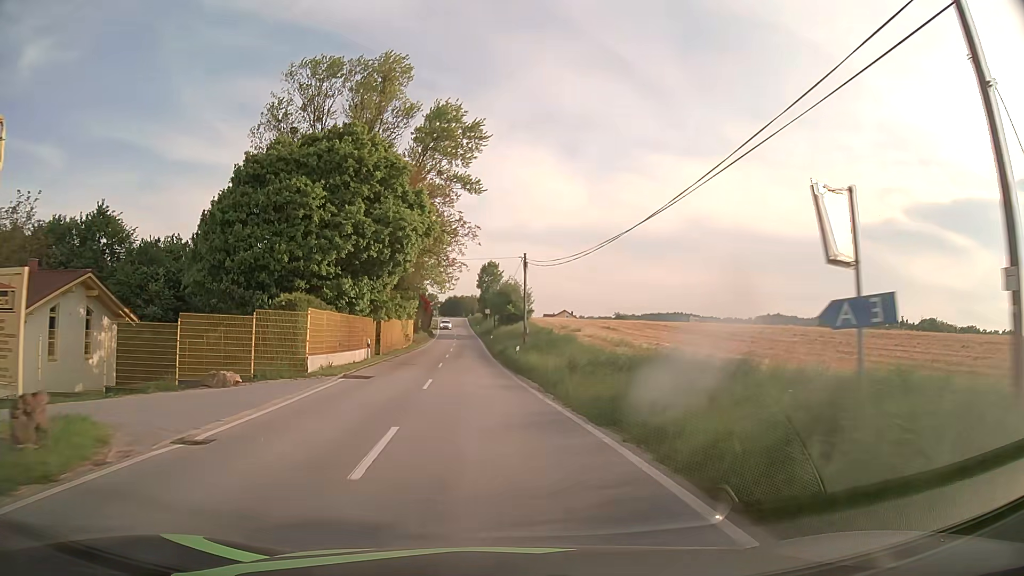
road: tertiary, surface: asphalt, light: Day
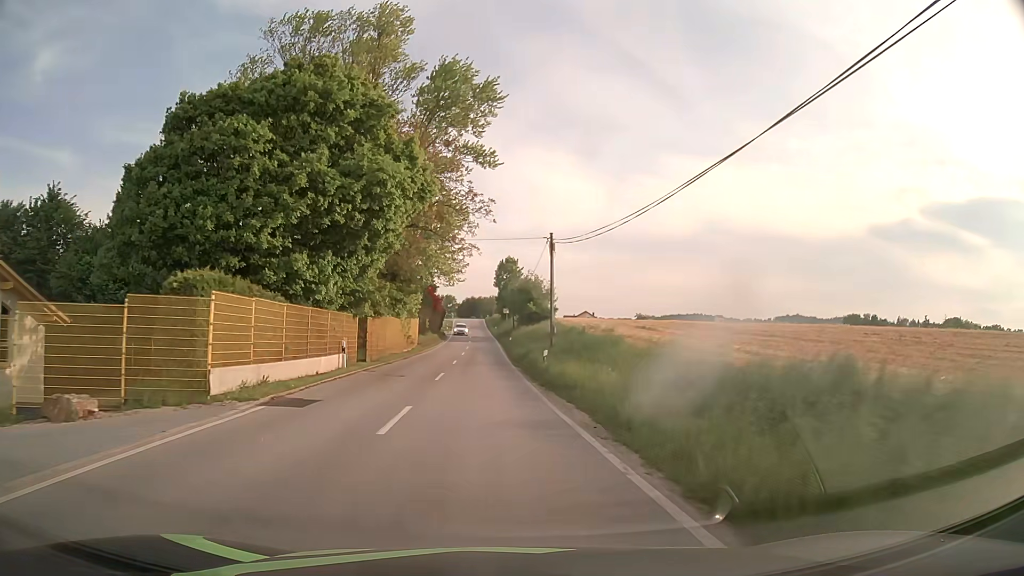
(-0.1, +9.0) m; -2°
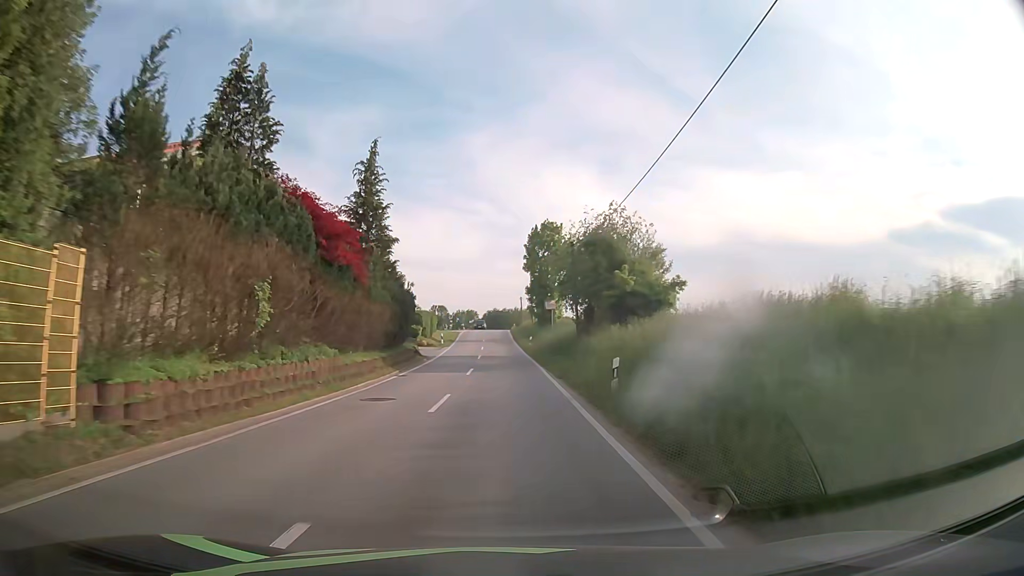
(-1.4, +44.8) m; -2°
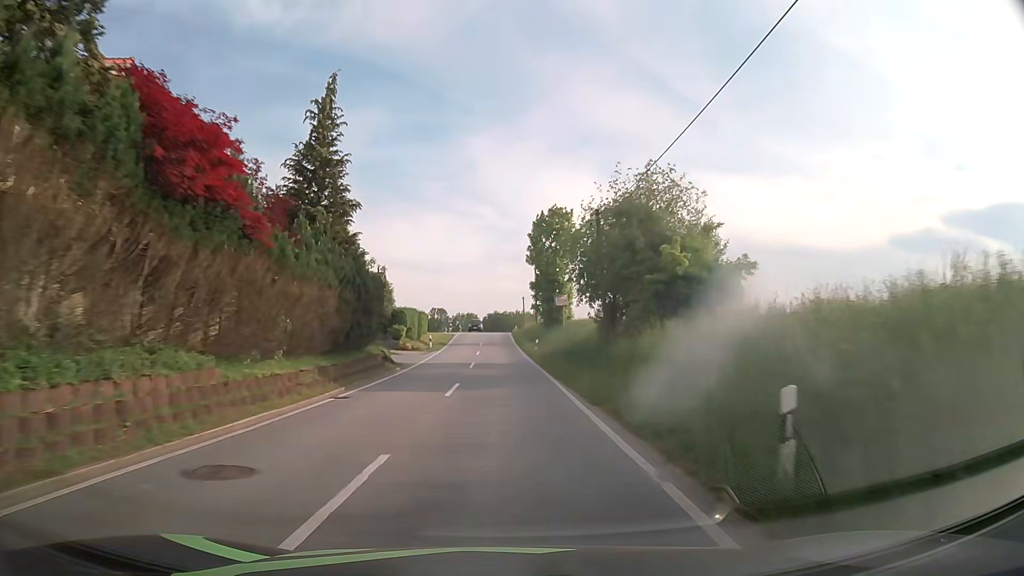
(0.0, +8.9) m; 0°
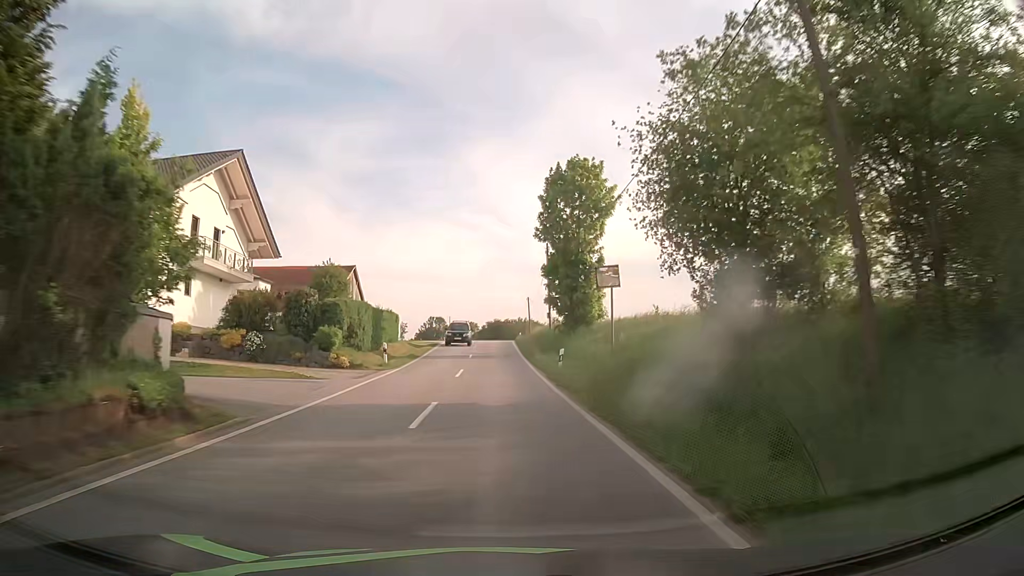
(-0.1, +17.8) m; -1°
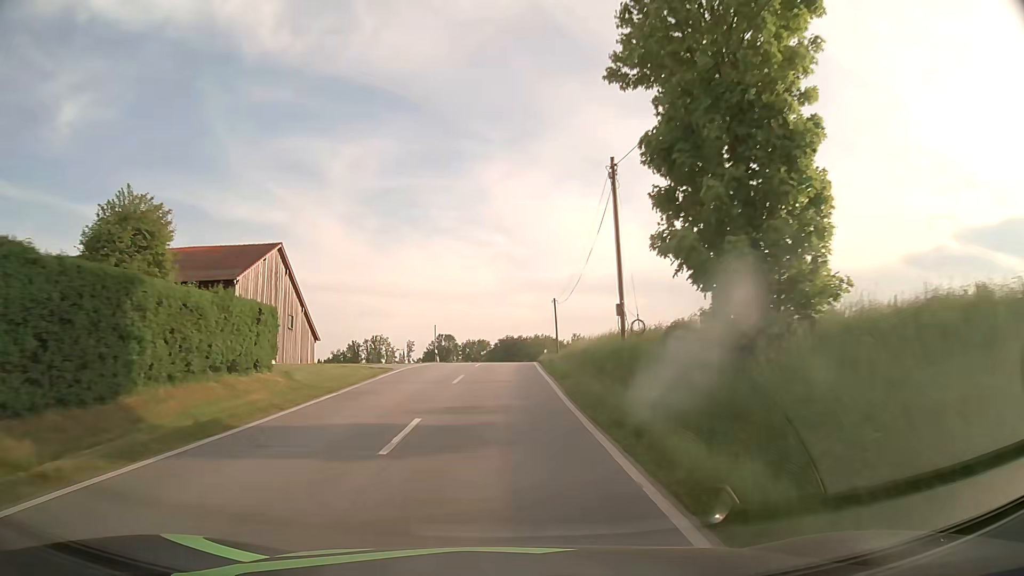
(-0.1, +26.6) m; -1°
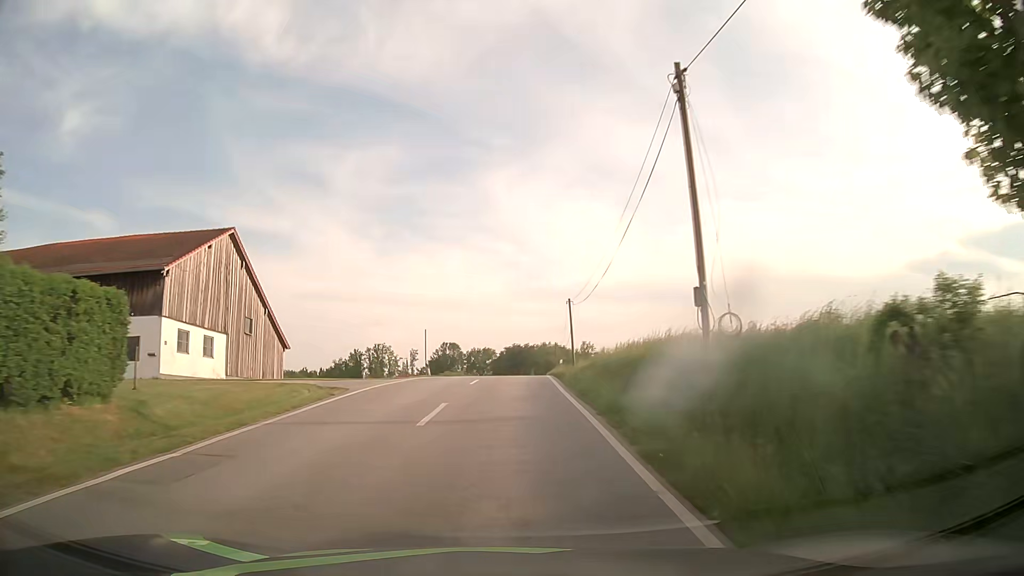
(0.0, +8.9) m; -1°
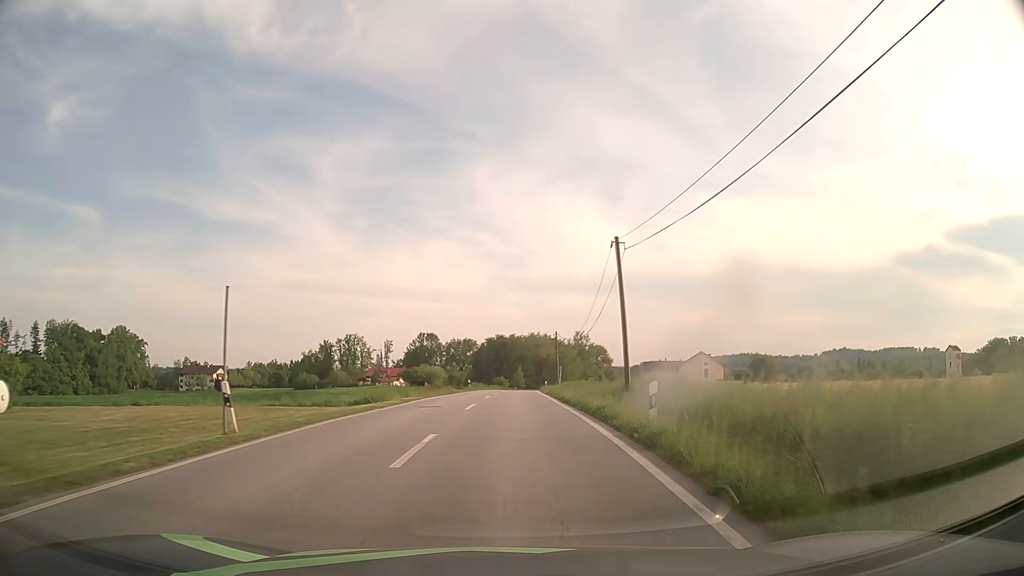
(+0.3, +26.7) m; +1°
(0, +10) (0, +20) (0, +30) (+1, +40) (+1, +50) (+1, +60) (+2, +70) (+3, +80) (+4, +90) (+6, +100) m
